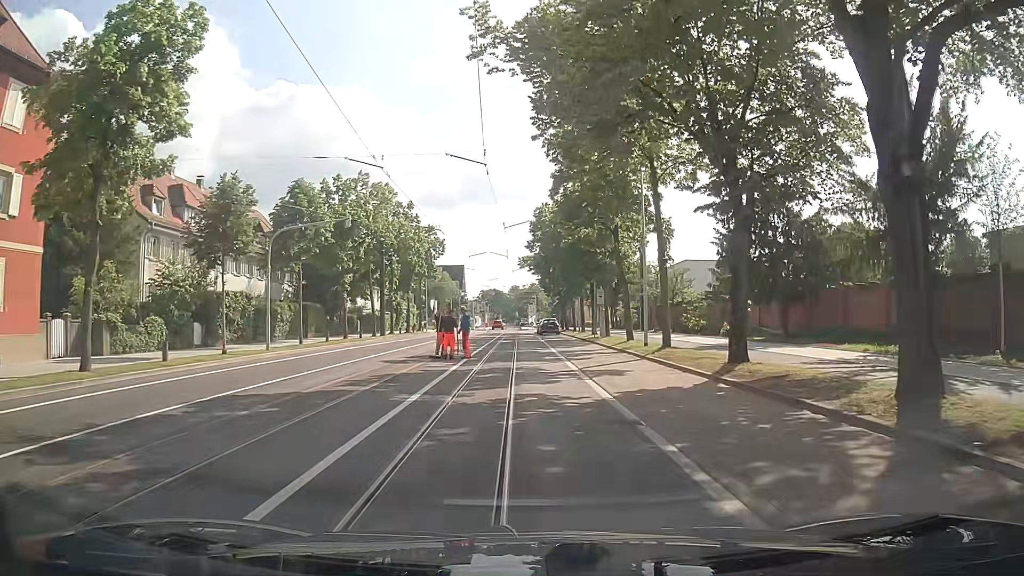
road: secondary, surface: asphalt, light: Day
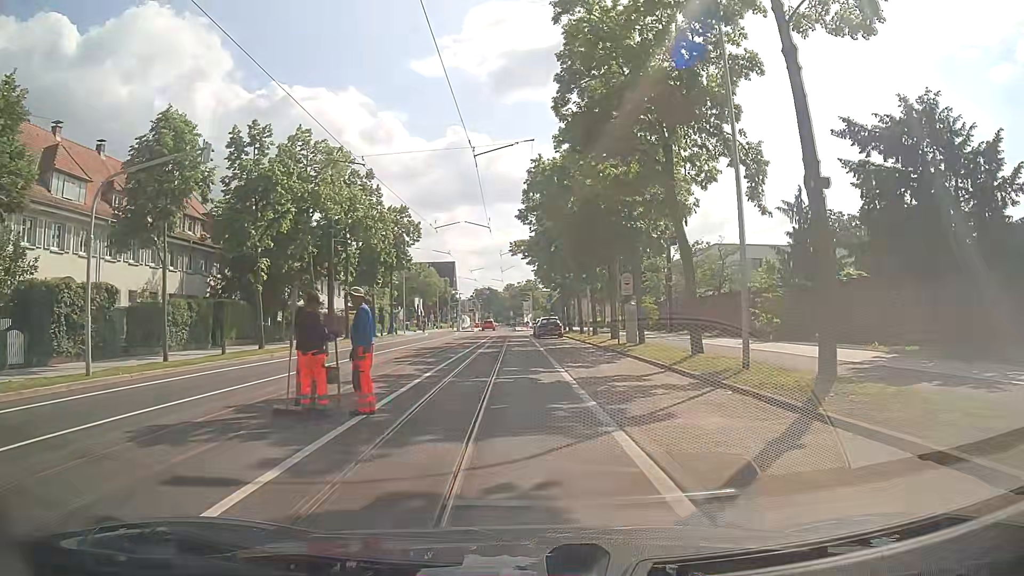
(+0.1, +13.8) m; 0°
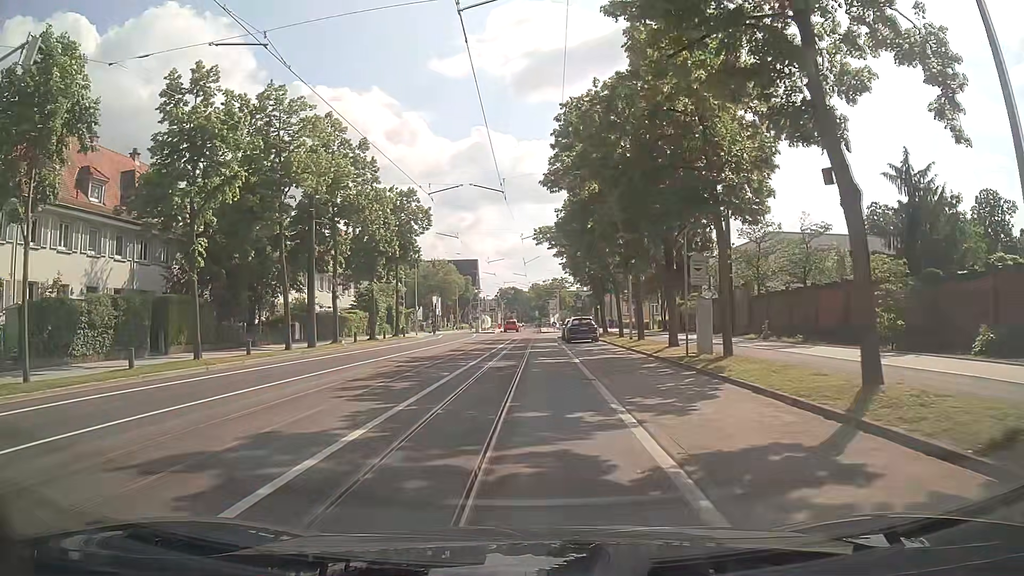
(-0.1, +8.7) m; -2°
(0, +10) (0, +20) (0, +30) (0, +40) (0, +50) (+1, +60) (+3, +70) (+6, +79) (+7, +89) (+7, +99) m
